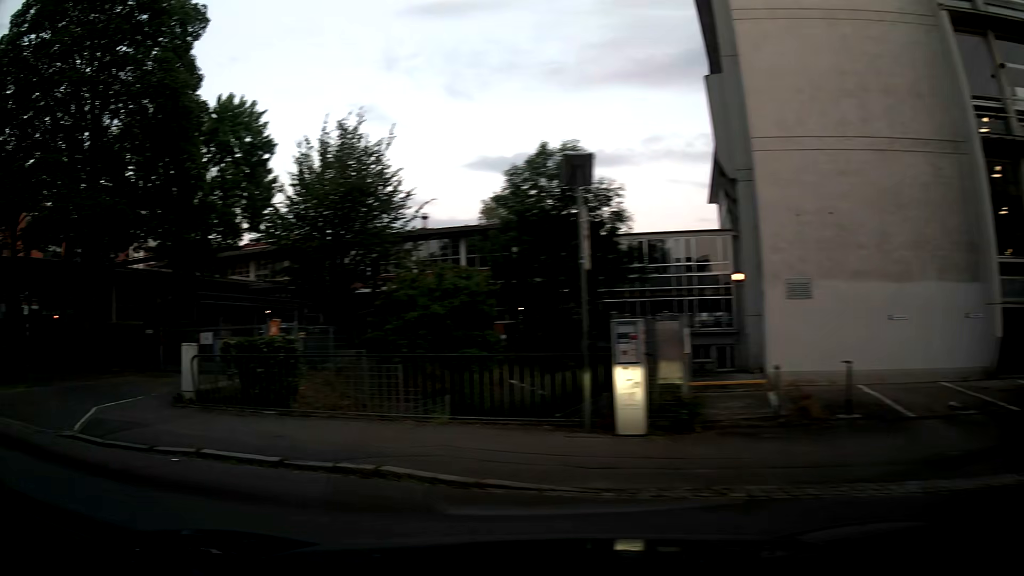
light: Day
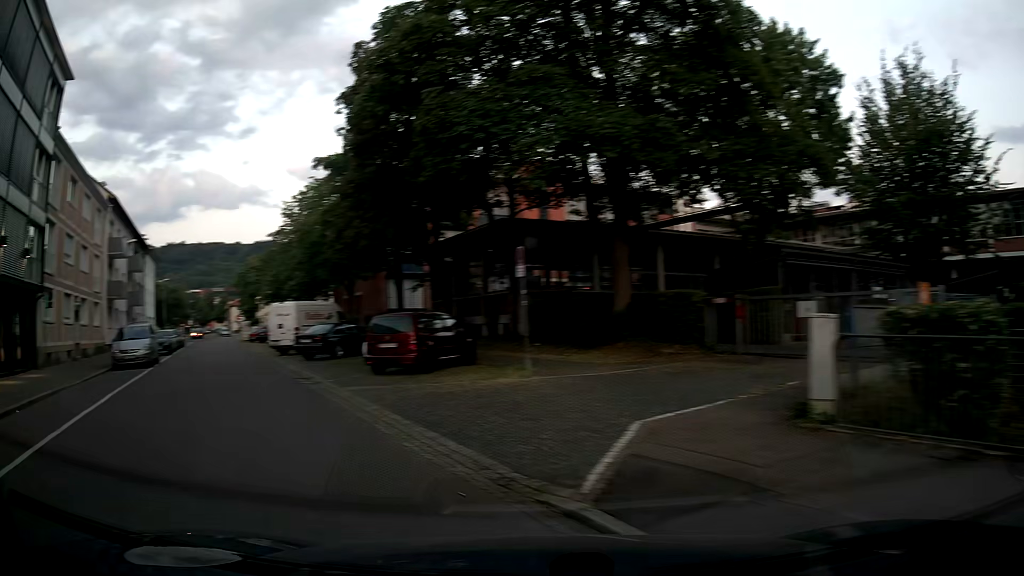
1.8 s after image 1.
(-3.0, +5.9) m; -46°
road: residential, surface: asphalt
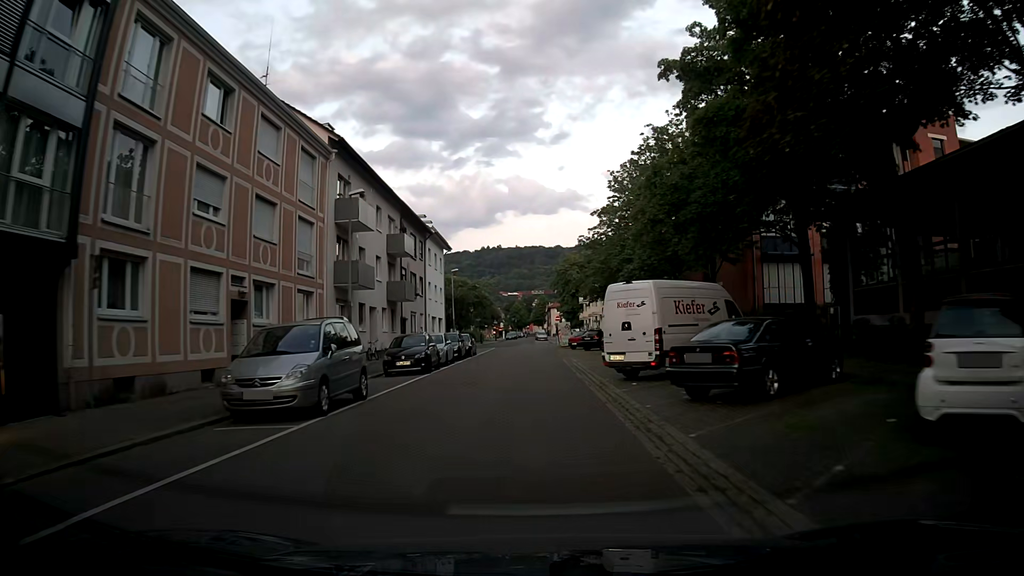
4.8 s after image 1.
(-6.0, +14.6) m; -29°
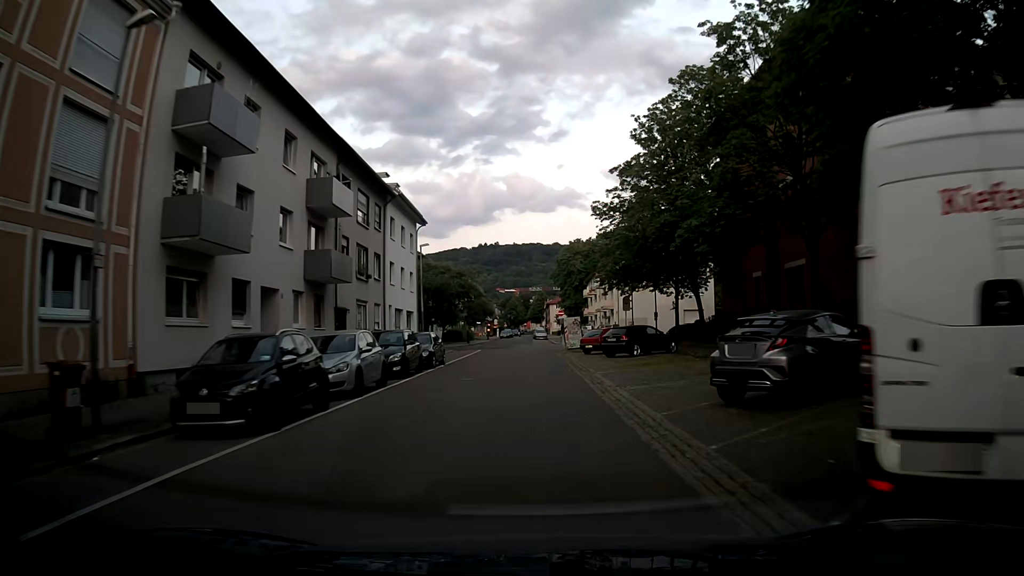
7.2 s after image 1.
(+0.1, +14.6) m; 0°
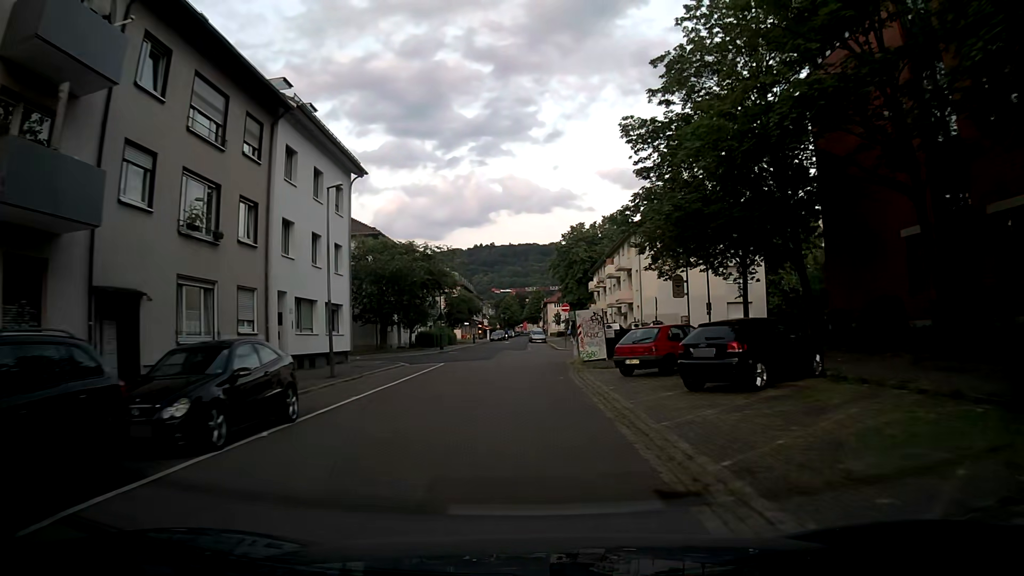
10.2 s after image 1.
(+0.3, +17.4) m; +1°
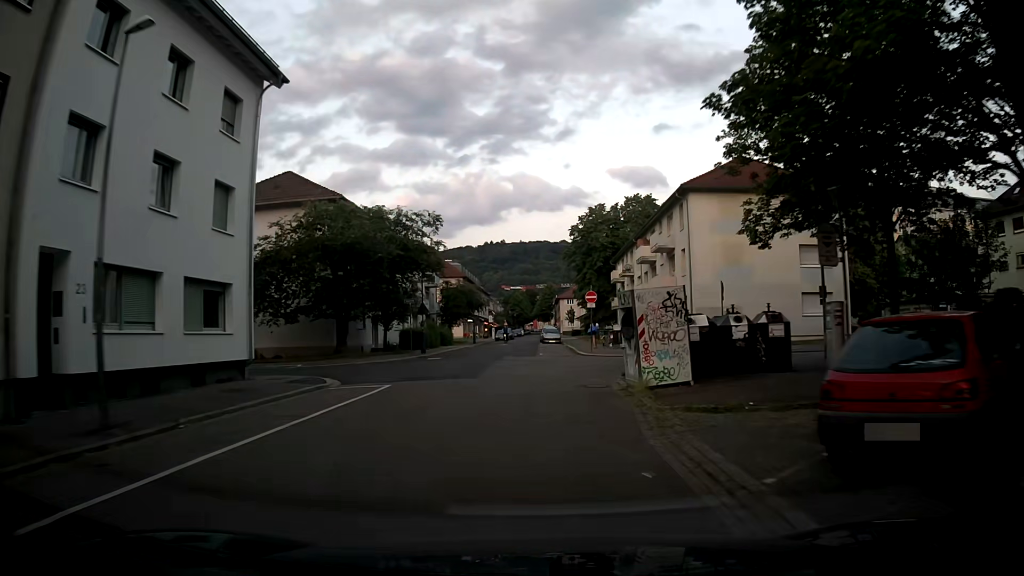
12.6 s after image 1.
(-0.2, +13.4) m; 0°
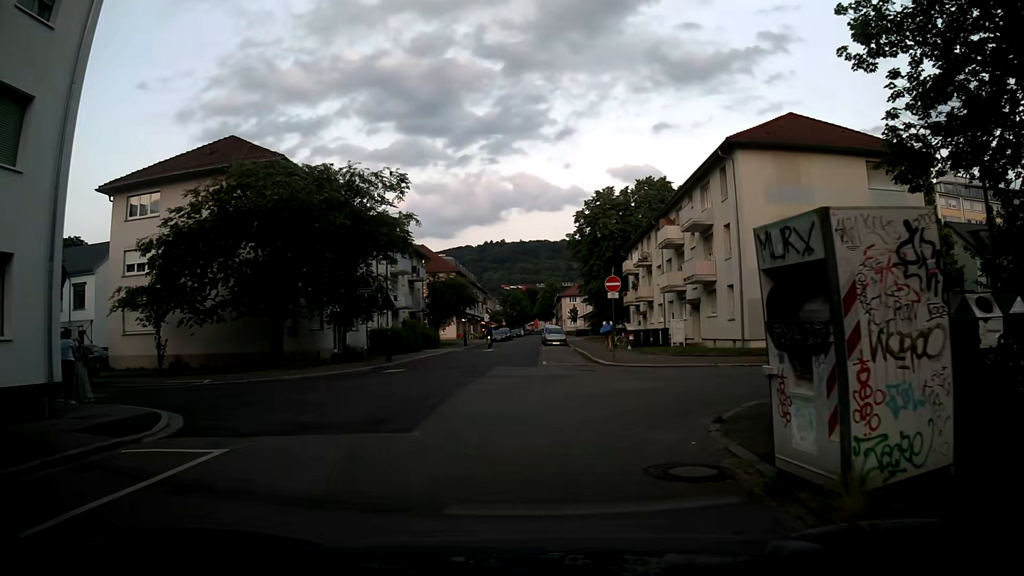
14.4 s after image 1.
(-0.1, +9.4) m; -2°
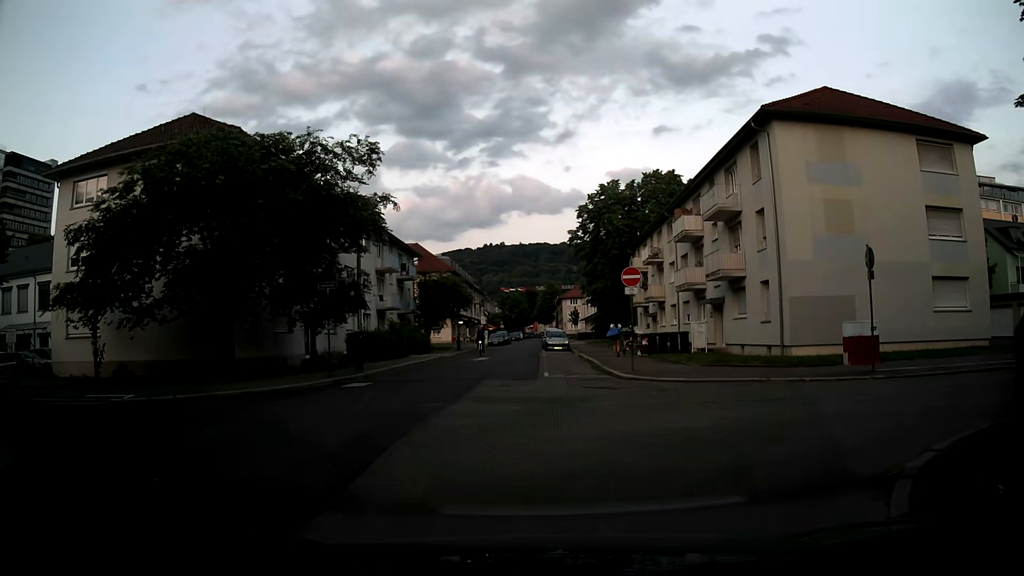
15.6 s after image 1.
(0.0, +4.8) m; +1°
